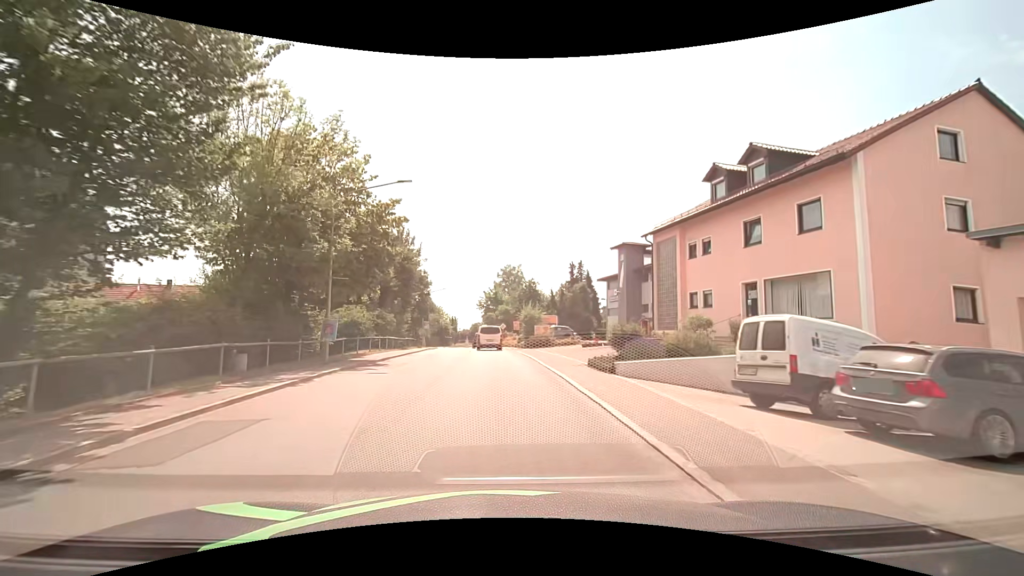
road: secondary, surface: asphalt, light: Day
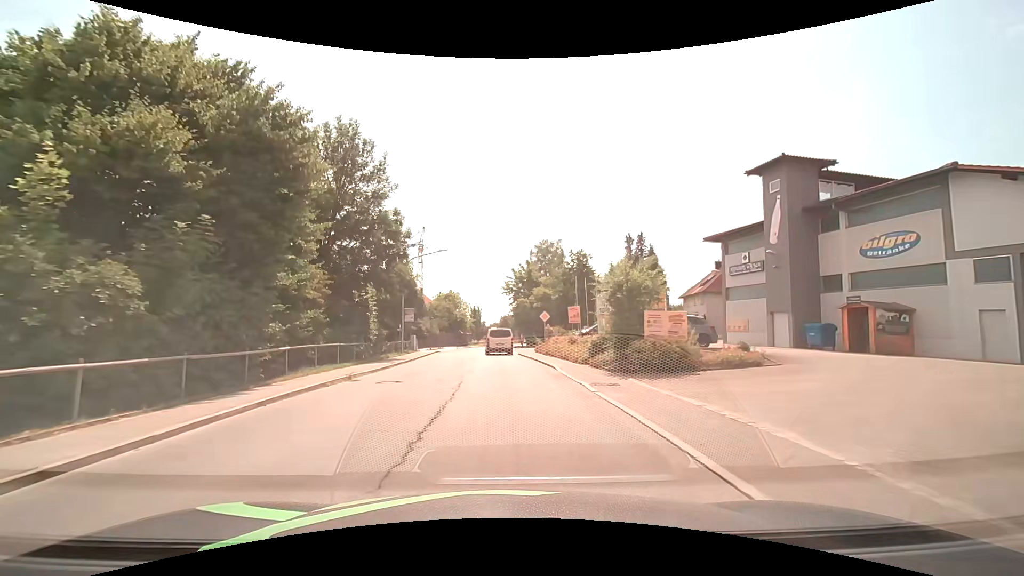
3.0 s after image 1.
(-0.8, +27.5) m; -3°
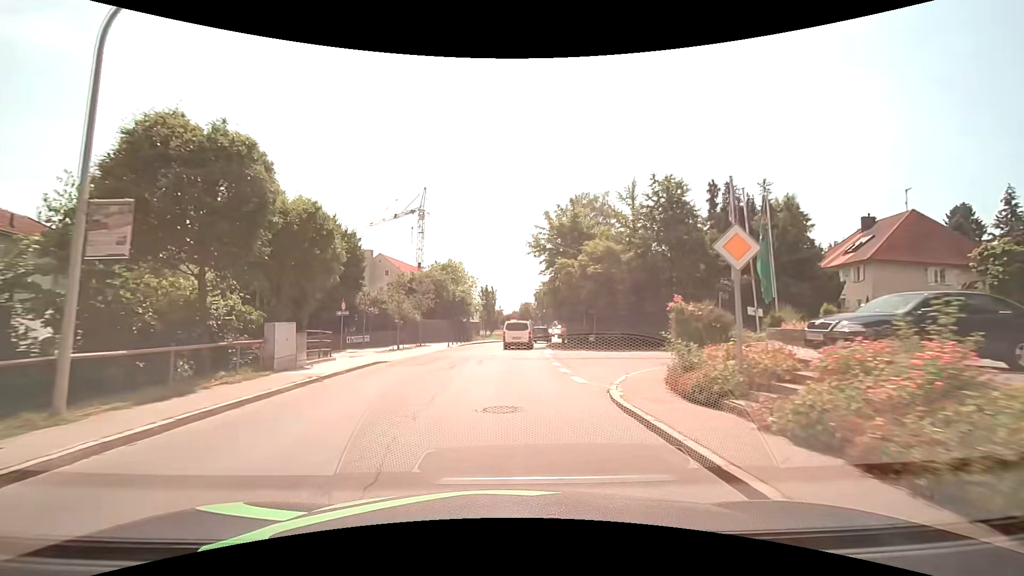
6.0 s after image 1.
(-0.8, +28.1) m; -3°
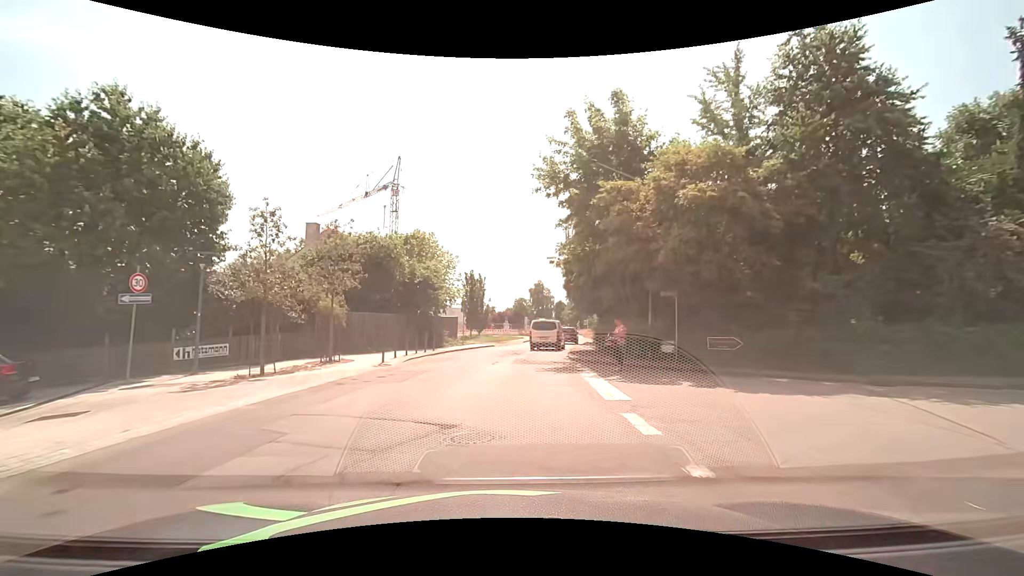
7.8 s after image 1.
(+0.2, +18.3) m; +1°
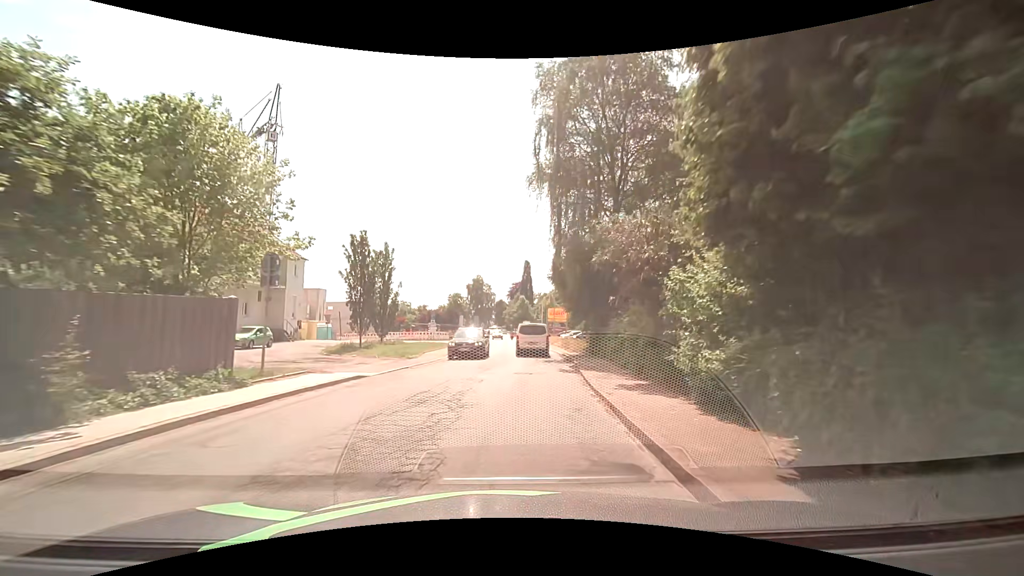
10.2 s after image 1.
(+0.9, +23.9) m; +6°
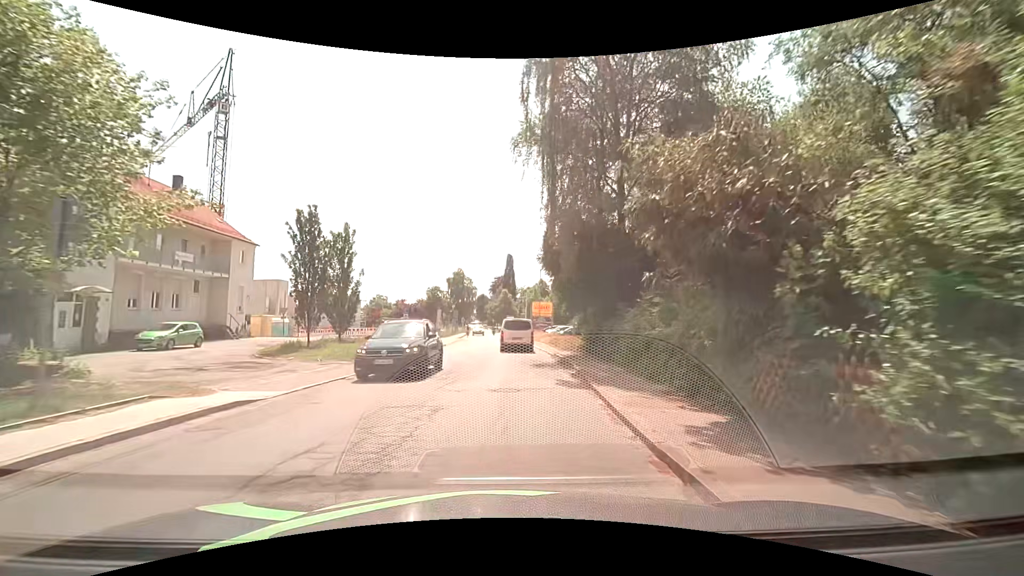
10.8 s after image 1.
(+0.1, +5.5) m; +4°
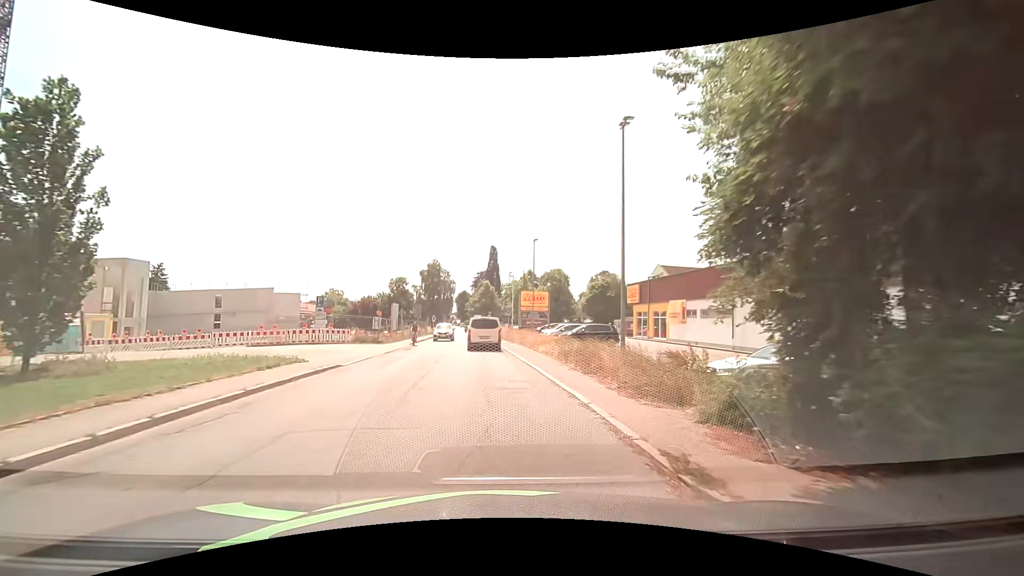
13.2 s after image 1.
(+0.1, +20.5) m; 0°
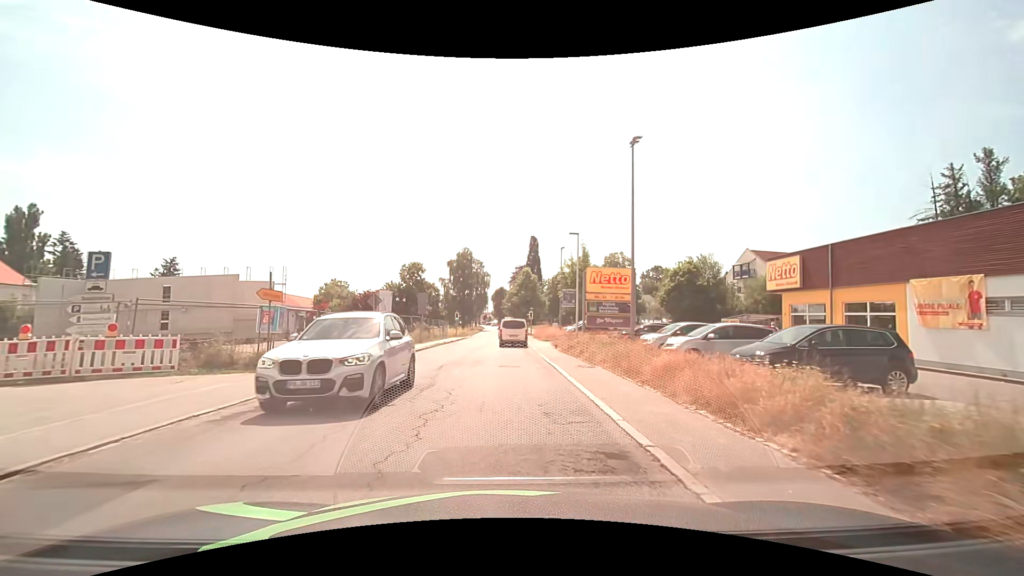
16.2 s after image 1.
(-0.8, +22.2) m; -4°
